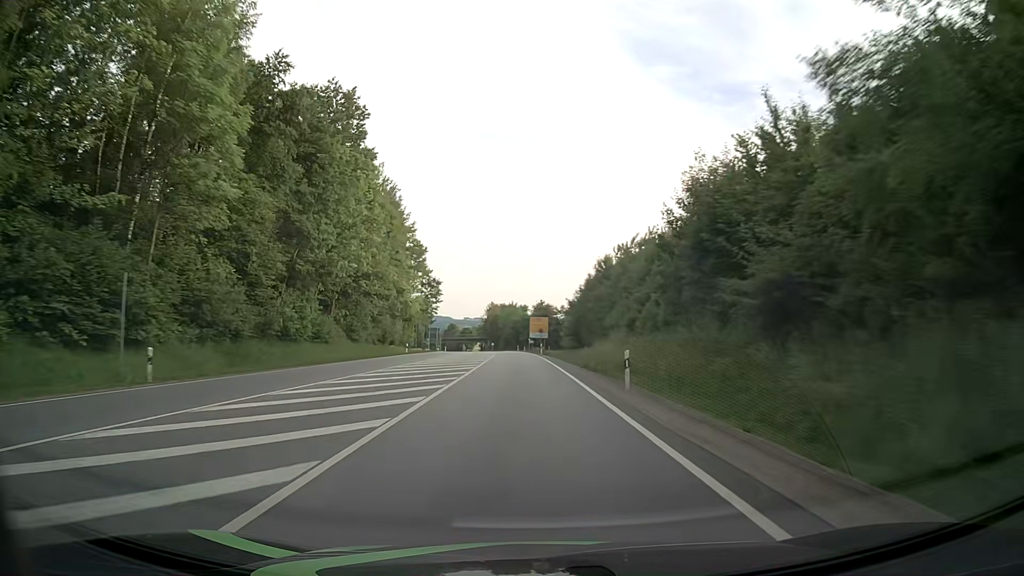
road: primary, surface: asphalt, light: Day
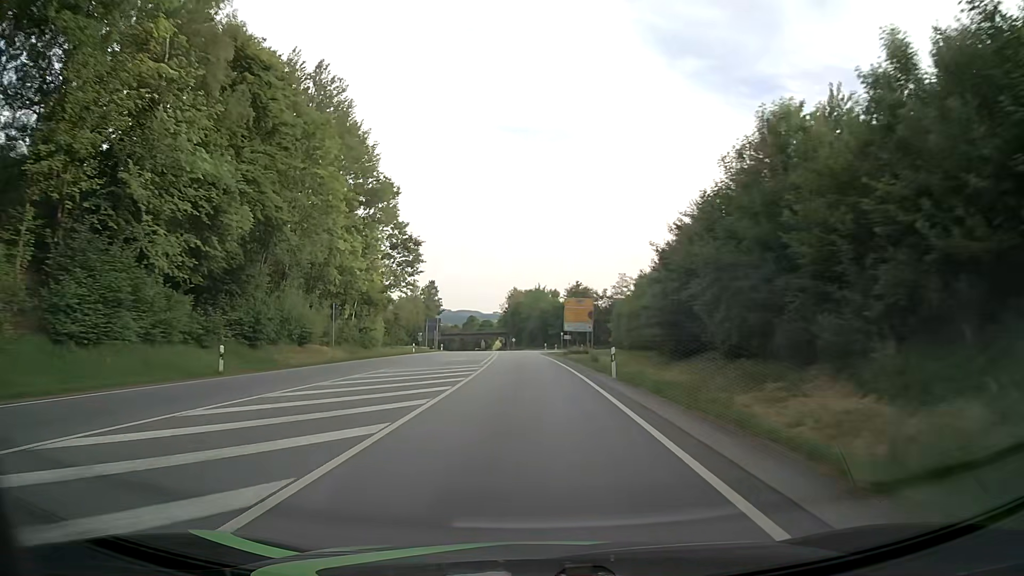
(-0.9, +45.1) m; -3°
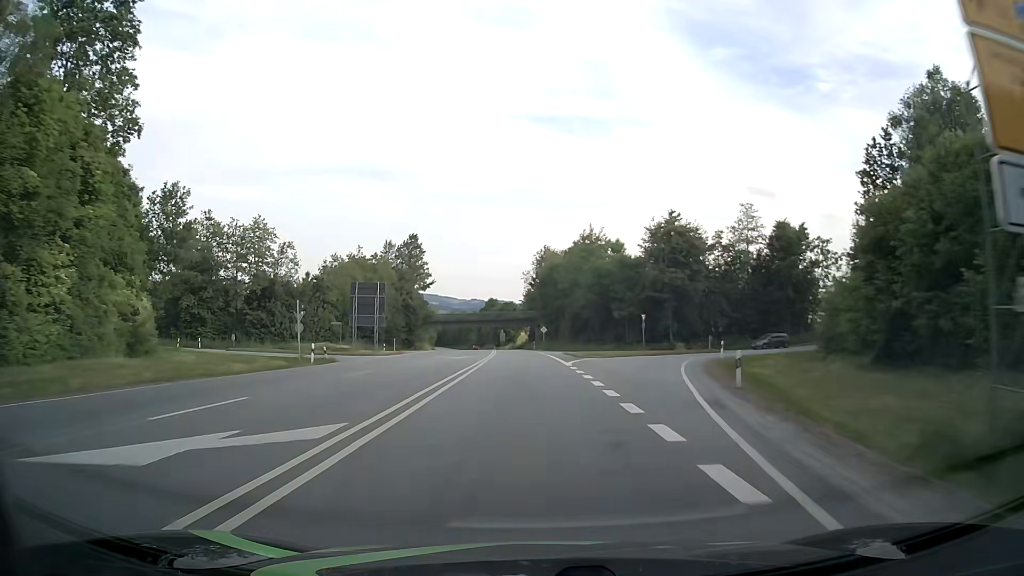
(-1.6, +70.4) m; -3°
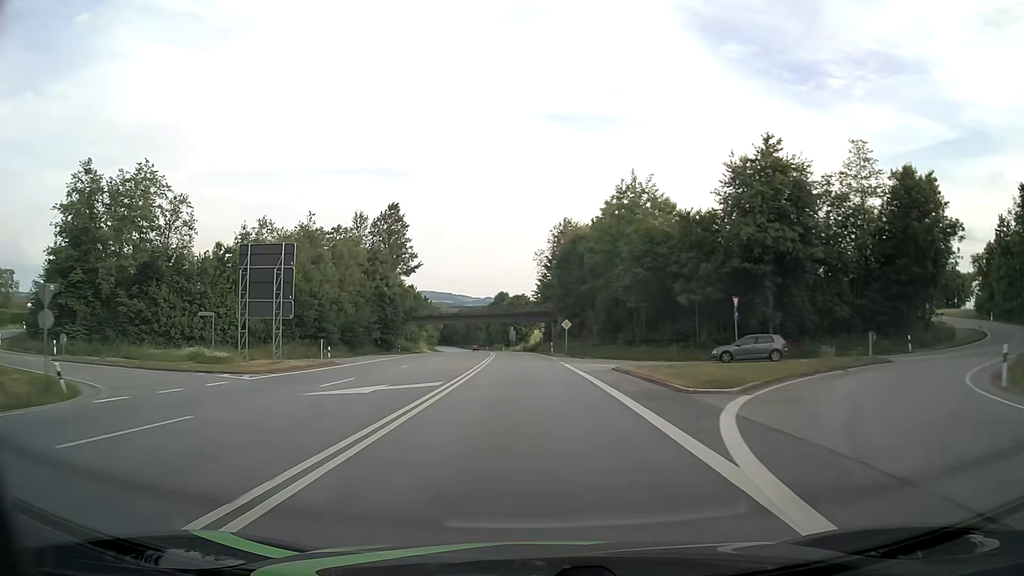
(-0.3, +26.6) m; -1°
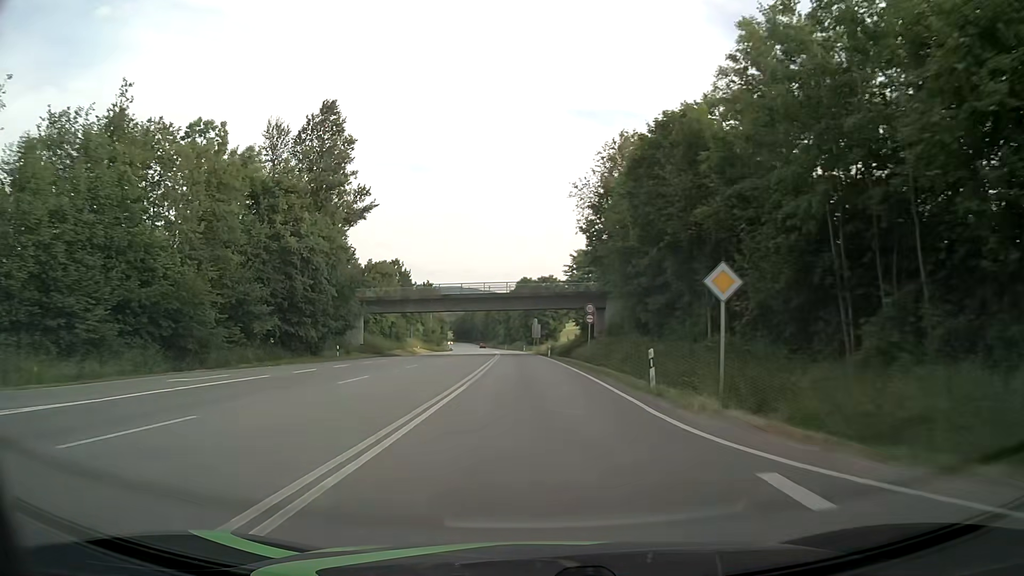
(-0.9, +38.9) m; -2°
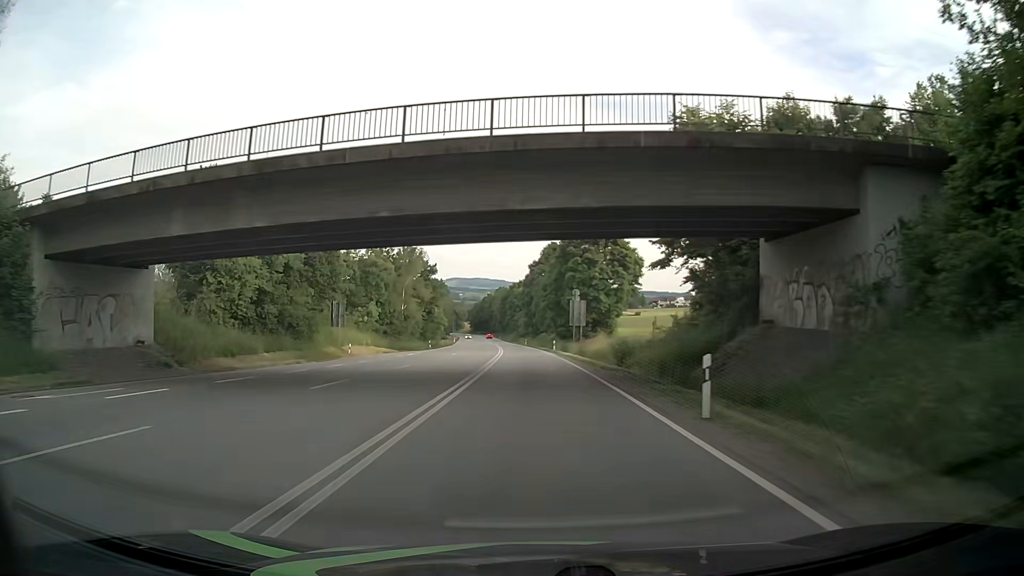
(-1.1, +51.0) m; -2°
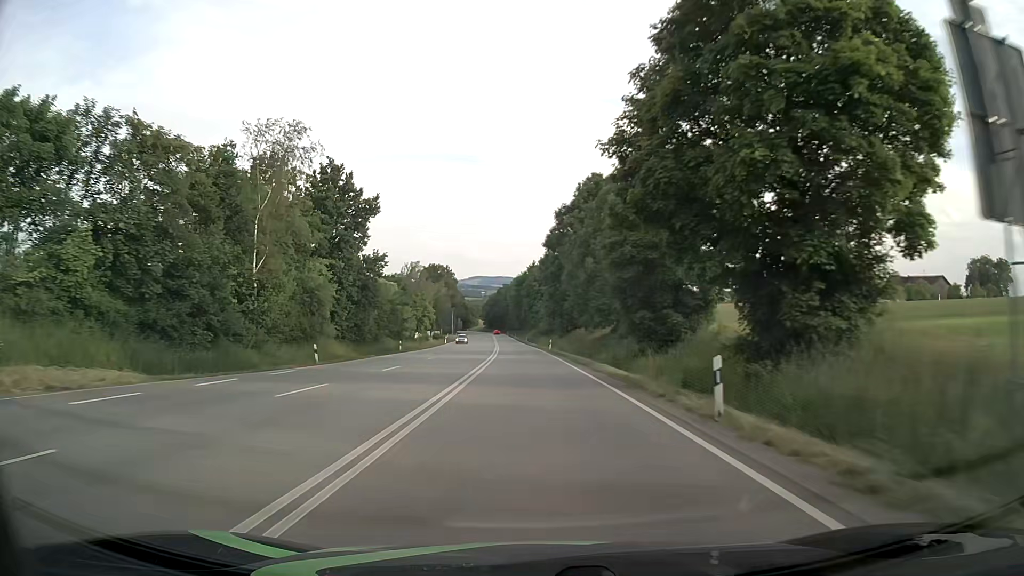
(-0.8, +50.6) m; -2°
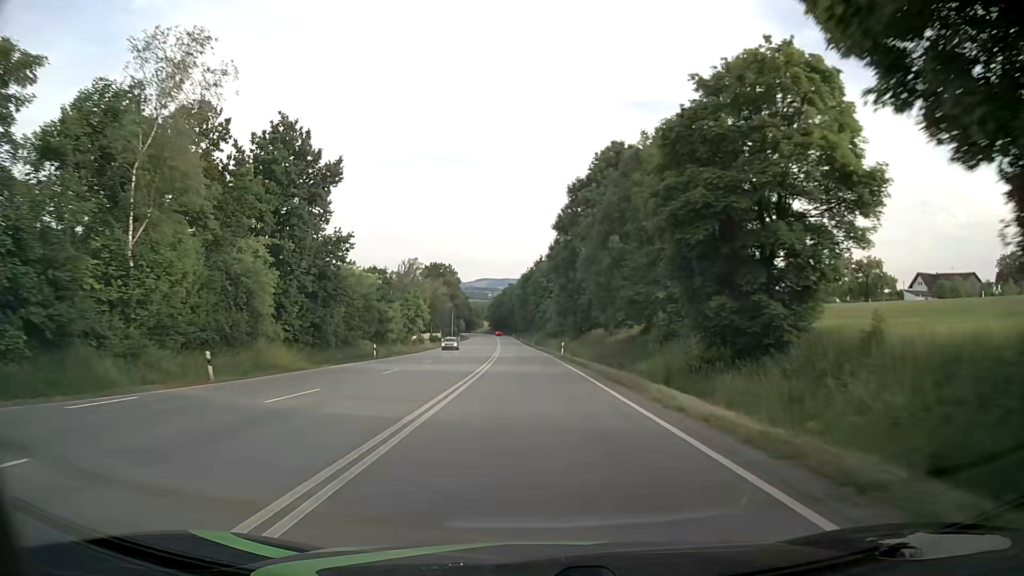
(-0.1, +12.6) m; -1°
(0, +10) (0, +20) (0, +30) (0, +40) (-1, +50) (-1, +60) (-2, +70) (-2, +80) (-3, +90) (-3, +100) m
